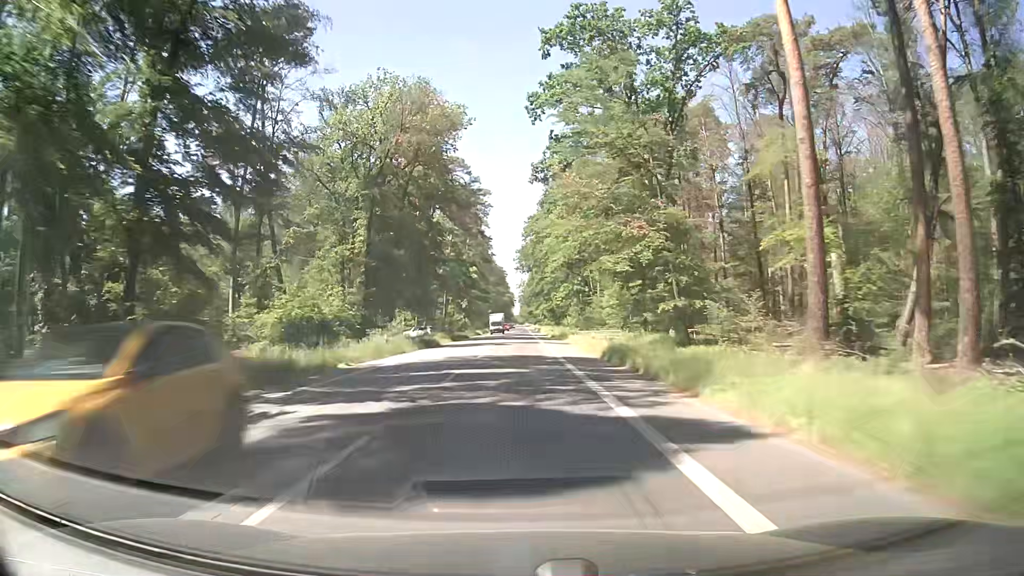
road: secondary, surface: asphalt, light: Day
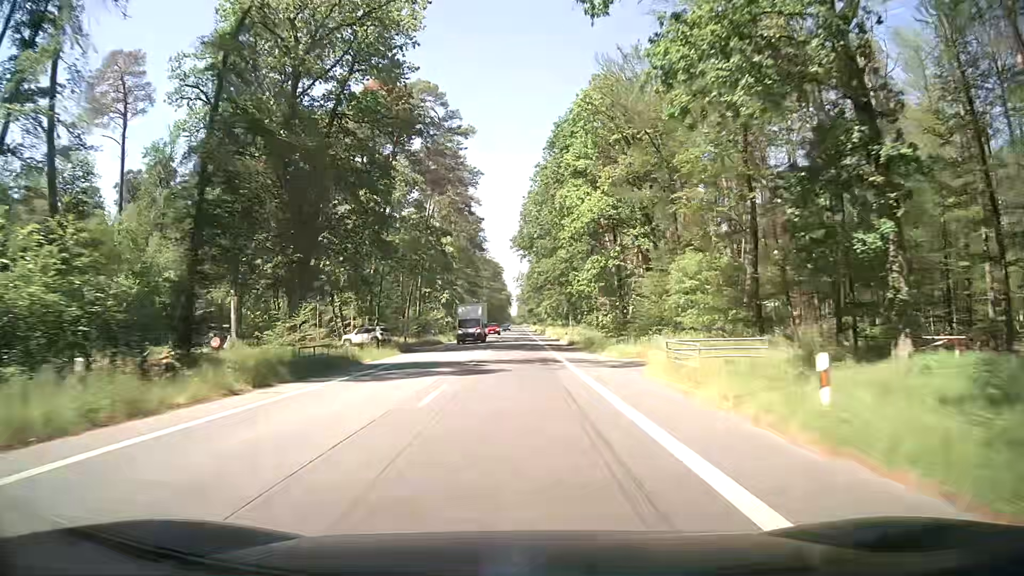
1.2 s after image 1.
(0.0, +28.4) m; 0°
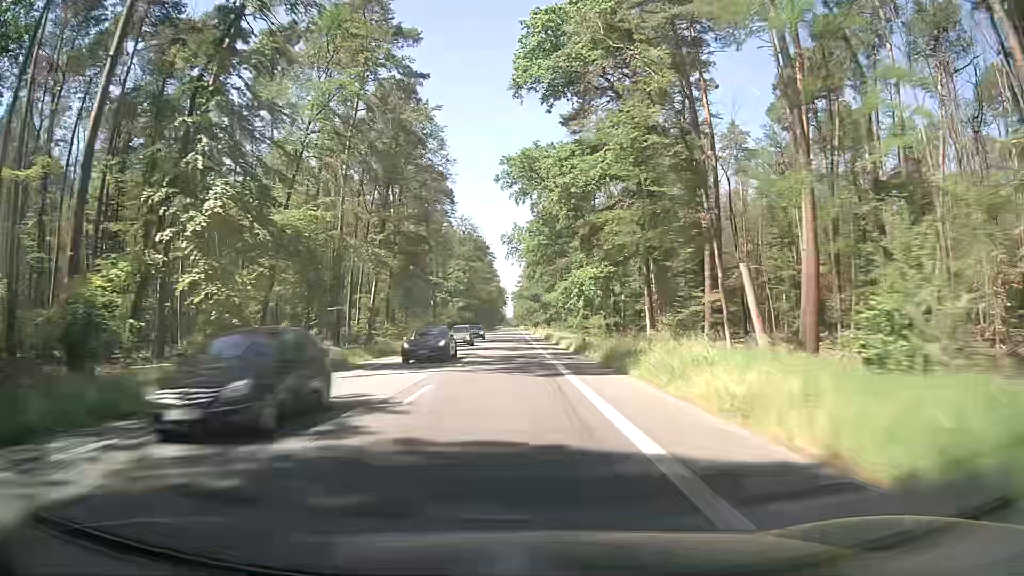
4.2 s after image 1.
(+0.8, +70.9) m; +1°
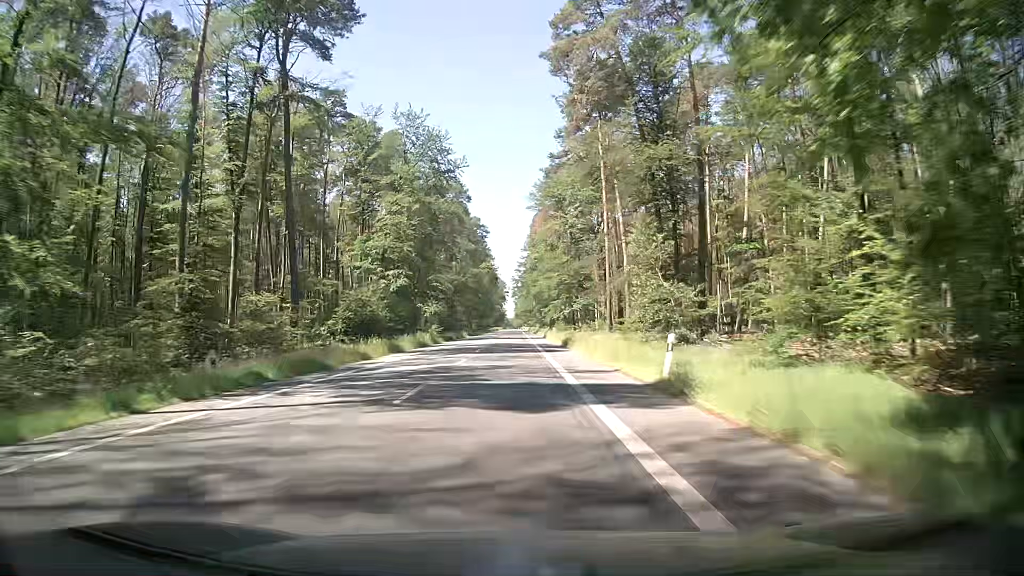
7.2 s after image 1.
(-0.1, +70.9) m; 0°
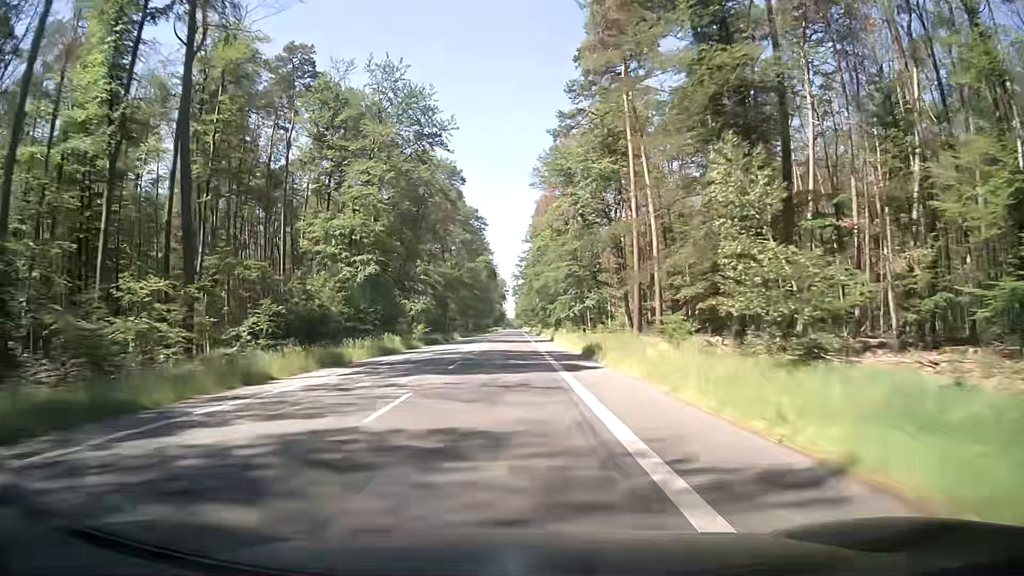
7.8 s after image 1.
(0.0, +14.2) m; +1°
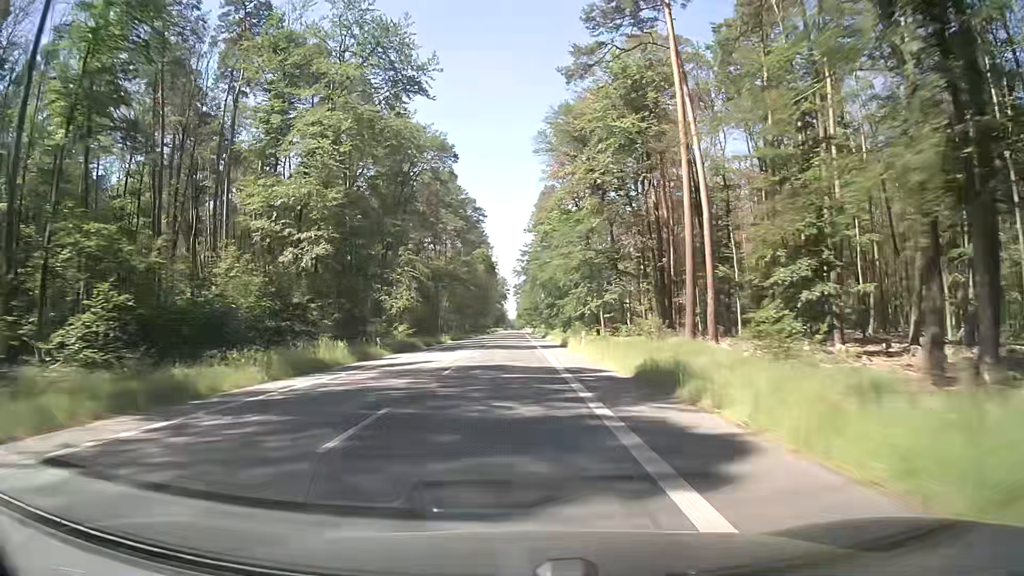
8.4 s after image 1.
(-0.1, +14.2) m; -1°
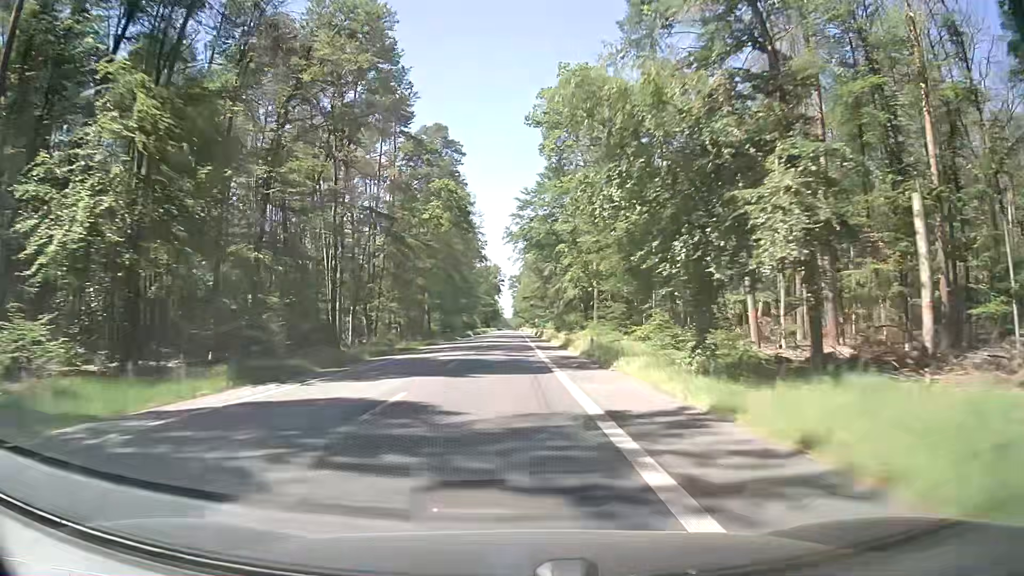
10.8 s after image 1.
(+0.3, +56.7) m; 0°
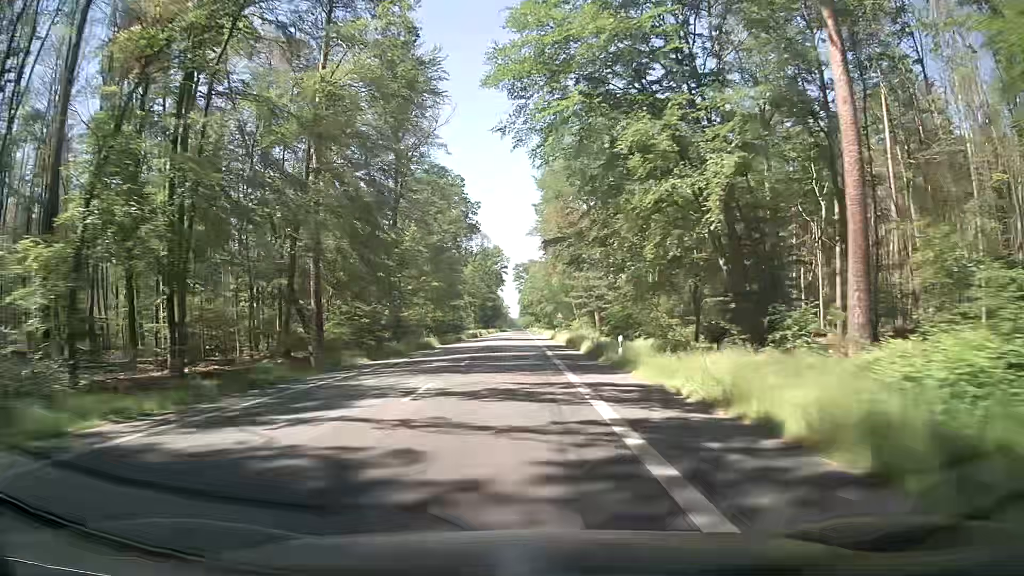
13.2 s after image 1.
(+0.1, +56.7) m; 0°
(0, +10) (0, +20) (0, +30) (0, +40) (0, +50) (0, +60) (0, +70) (0, +80) (0, +90) (0, +100) m
